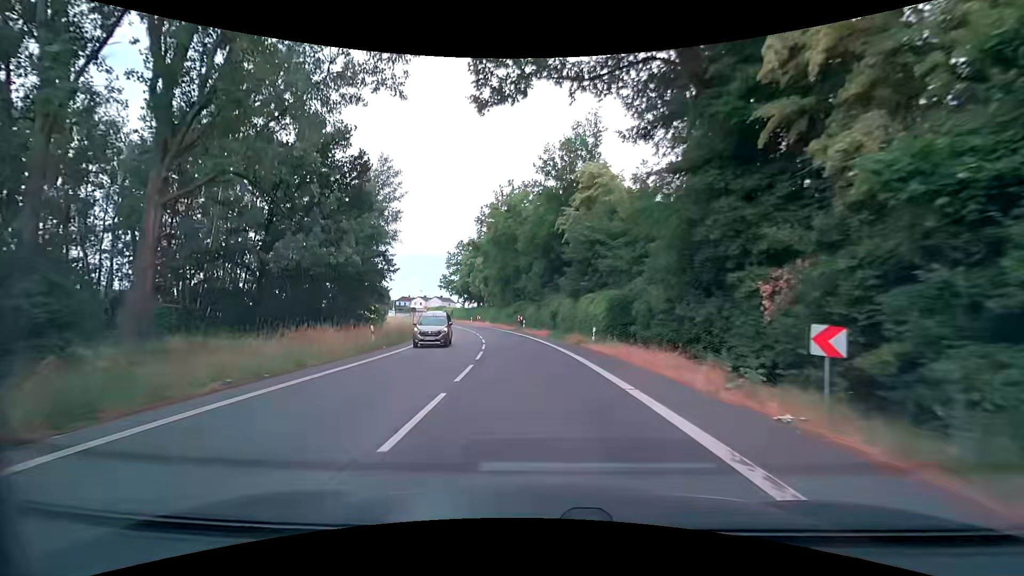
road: secondary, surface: asphalt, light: Day
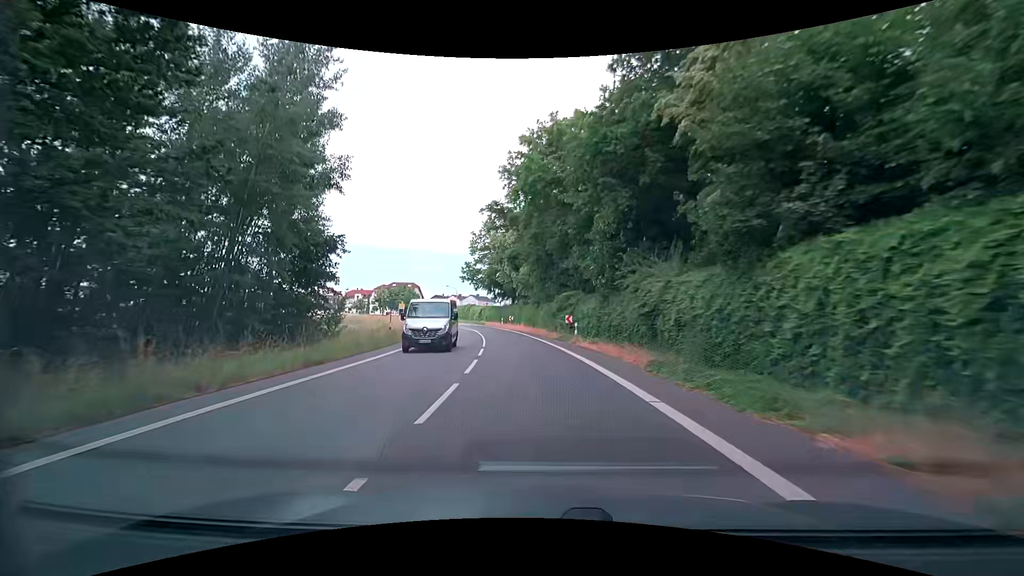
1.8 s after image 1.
(-1.0, +22.9) m; -5°
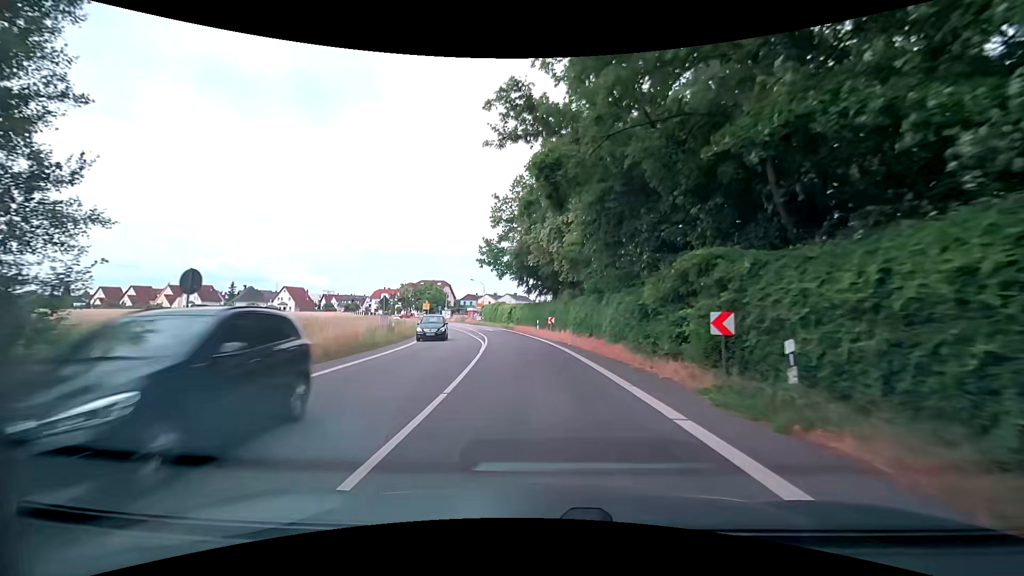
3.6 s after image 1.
(-1.1, +22.9) m; -5°
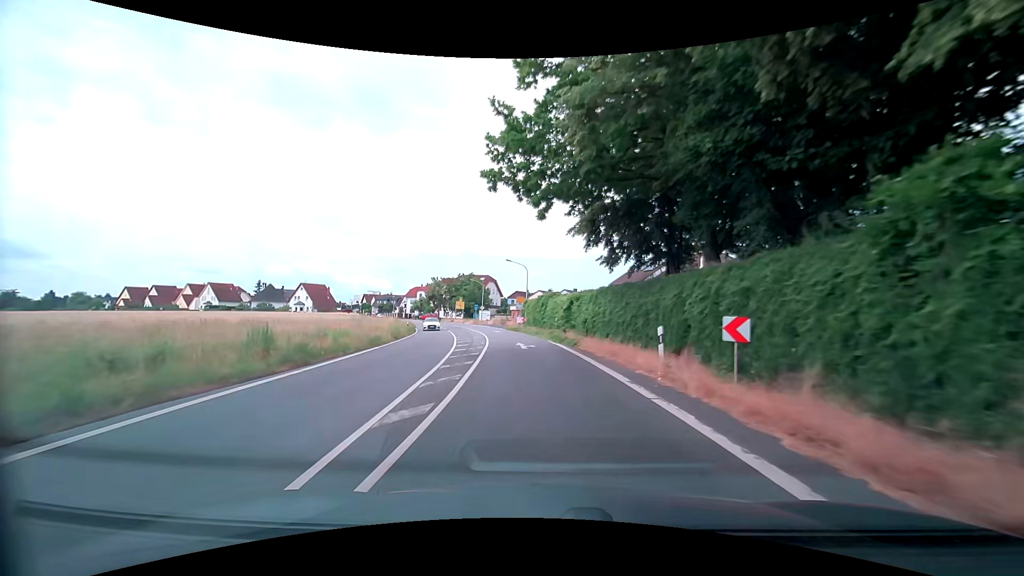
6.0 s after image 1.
(-2.0, +30.5) m; -8°
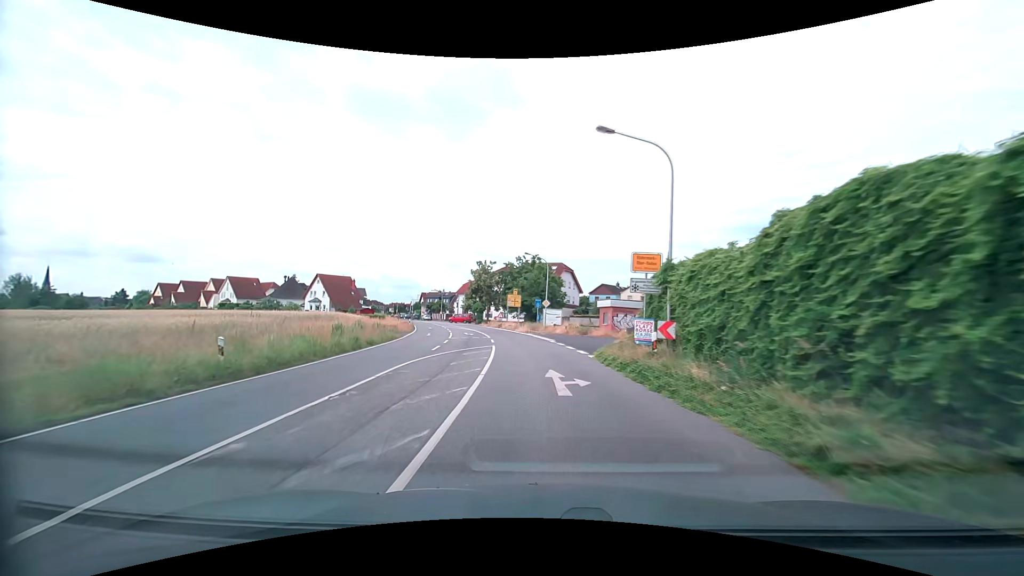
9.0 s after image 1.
(-2.5, +38.1) m; -8°
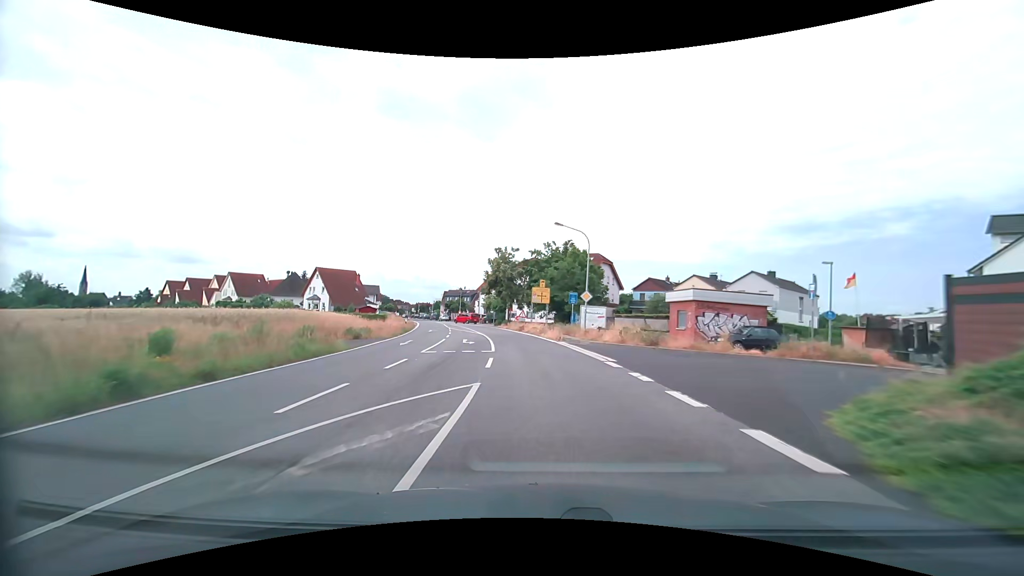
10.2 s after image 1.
(-0.5, +15.3) m; -3°
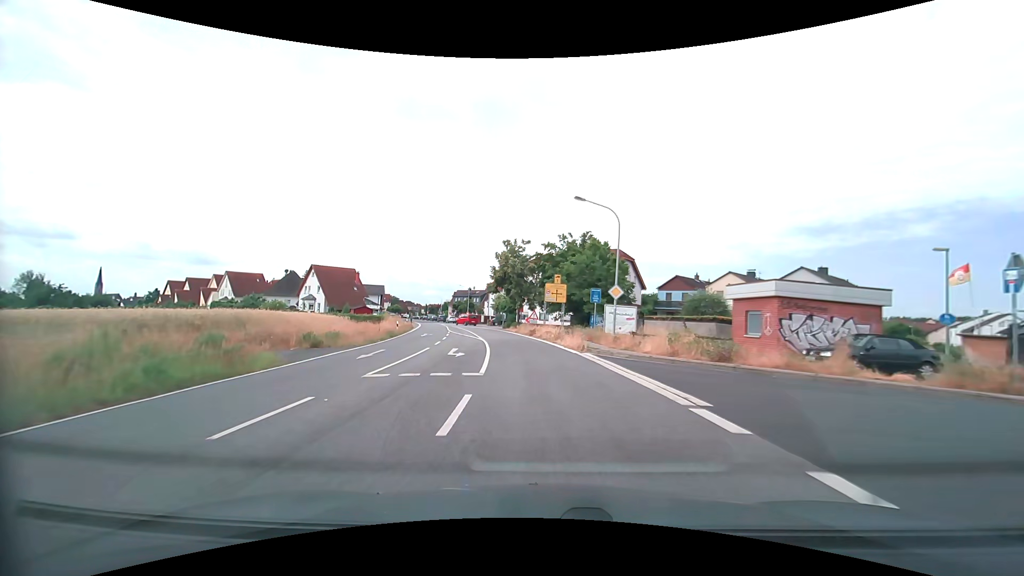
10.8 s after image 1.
(-0.1, +7.7) m; -2°
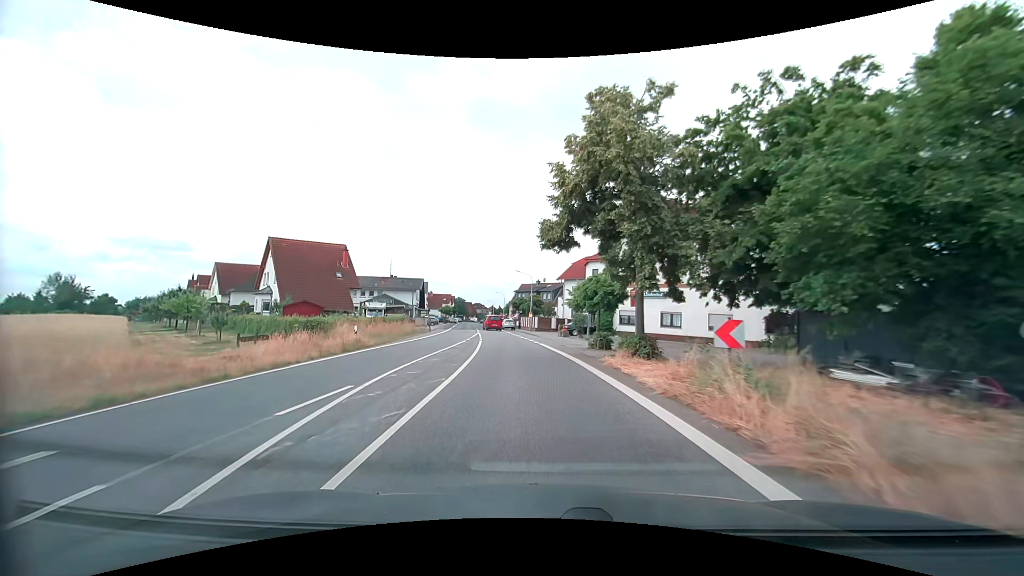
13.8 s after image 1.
(-2.9, +37.1) m; -9°
(0, +10) (-1, +20) (-2, +30) (-3, +40) (-4, +50) (-6, +60) (-7, +70) (-9, +79) (-11, +89) (-12, +99) m
